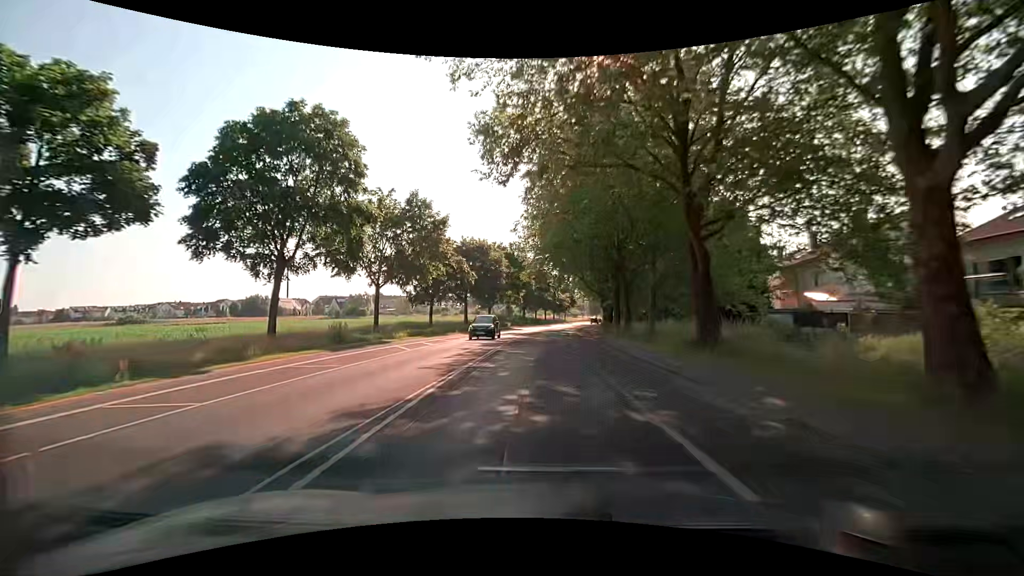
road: secondary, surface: asphalt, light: Day
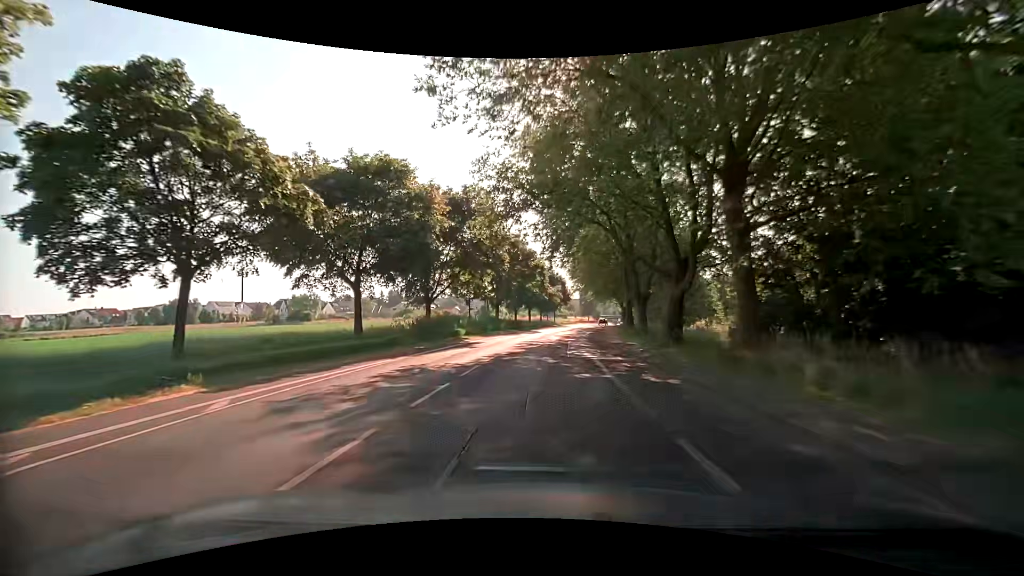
(+0.3, +32.4) m; +2°
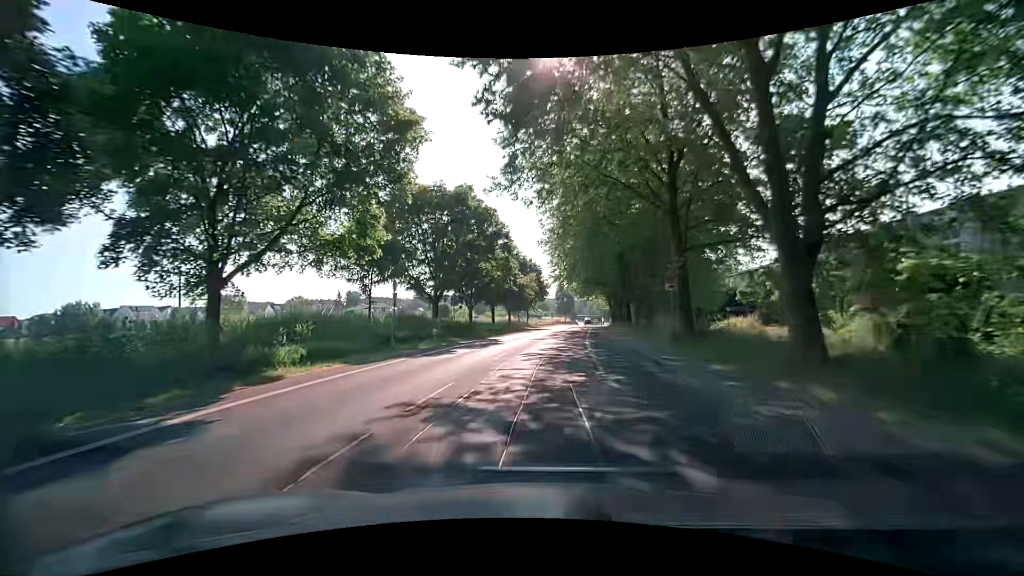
(+0.4, +24.3) m; +2°
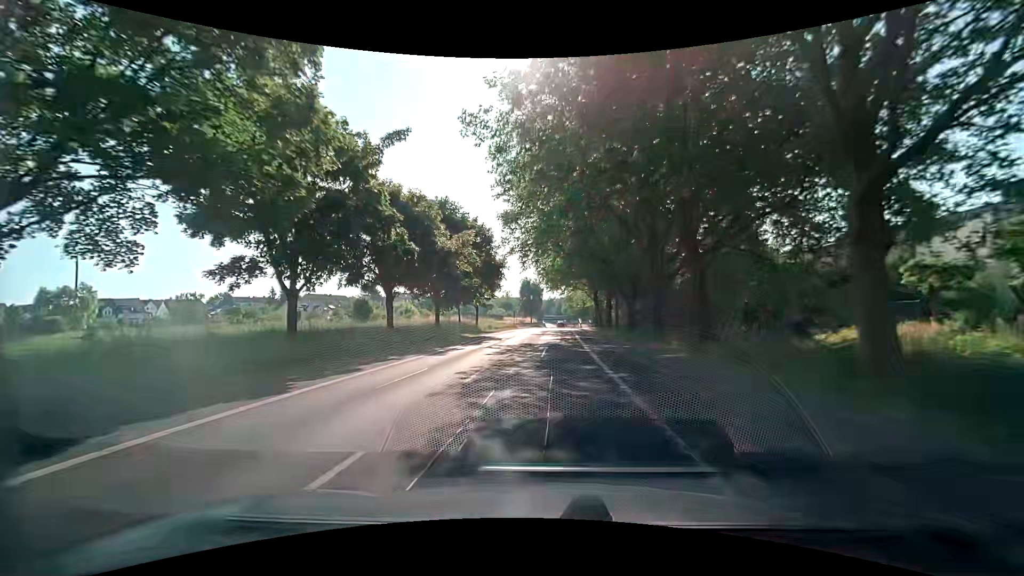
(+1.7, +32.3) m; +6°
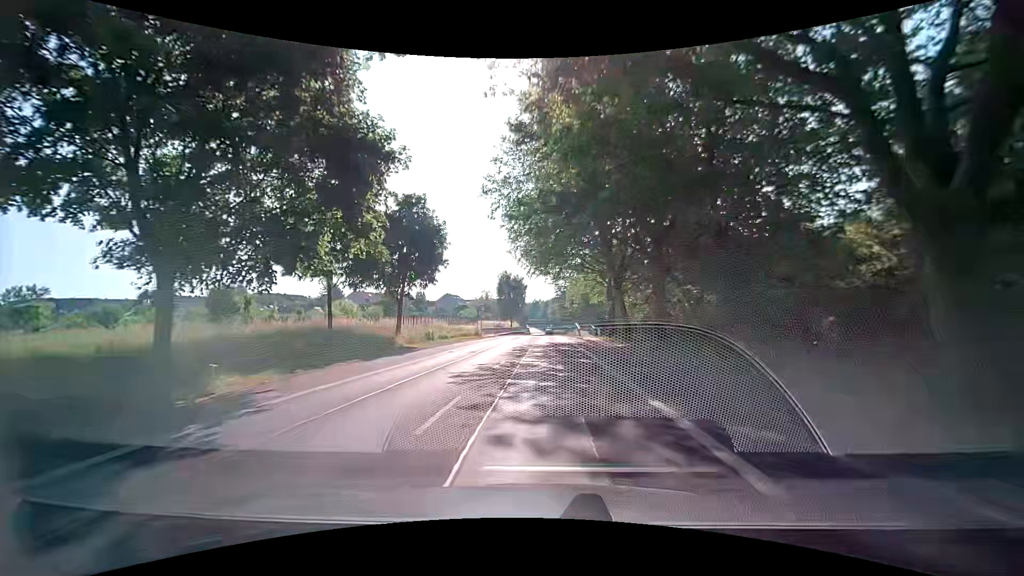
(-0.3, +32.4) m; +1°
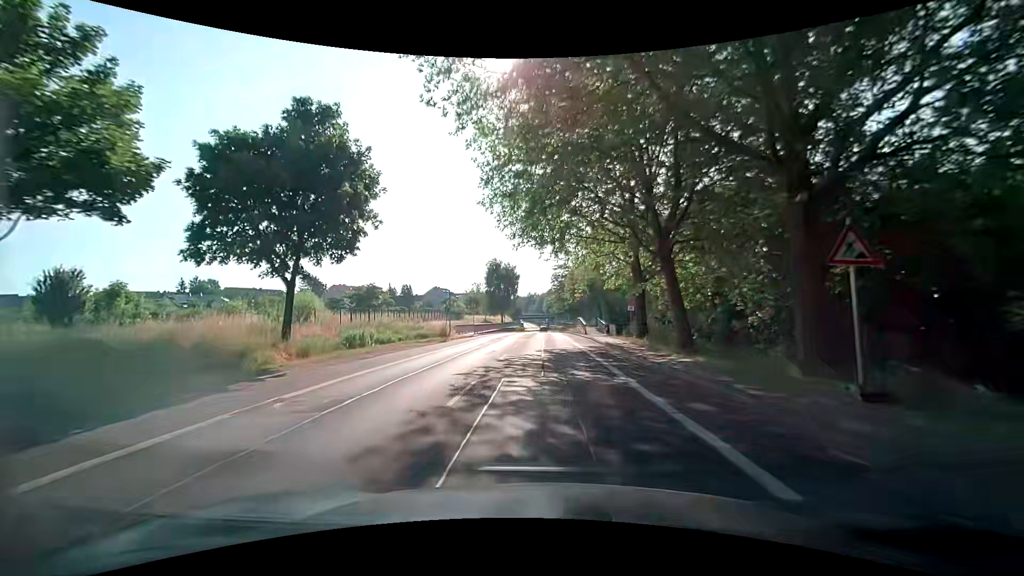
(0.0, +16.1) m; 0°
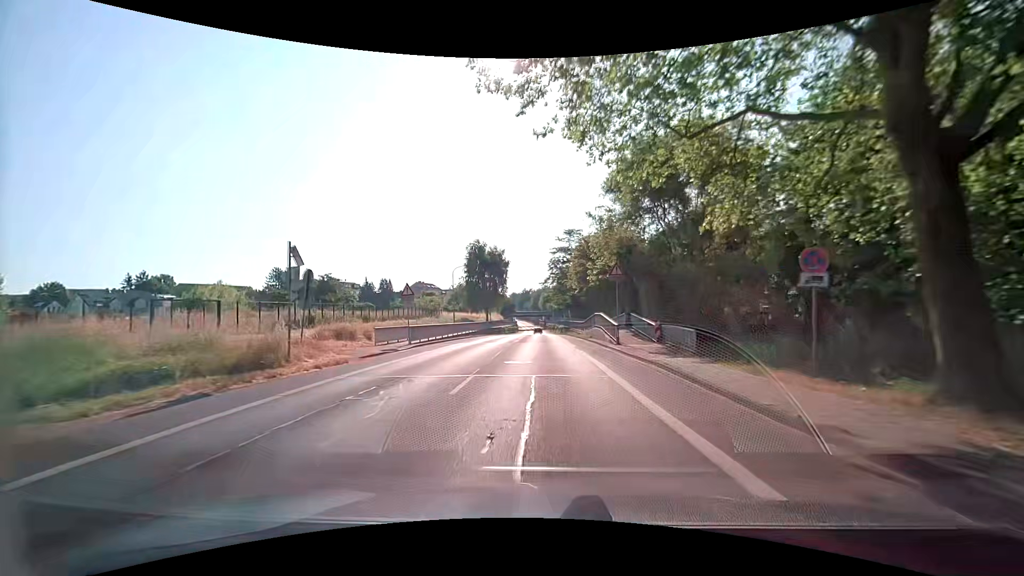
(+0.4, +24.3) m; 0°
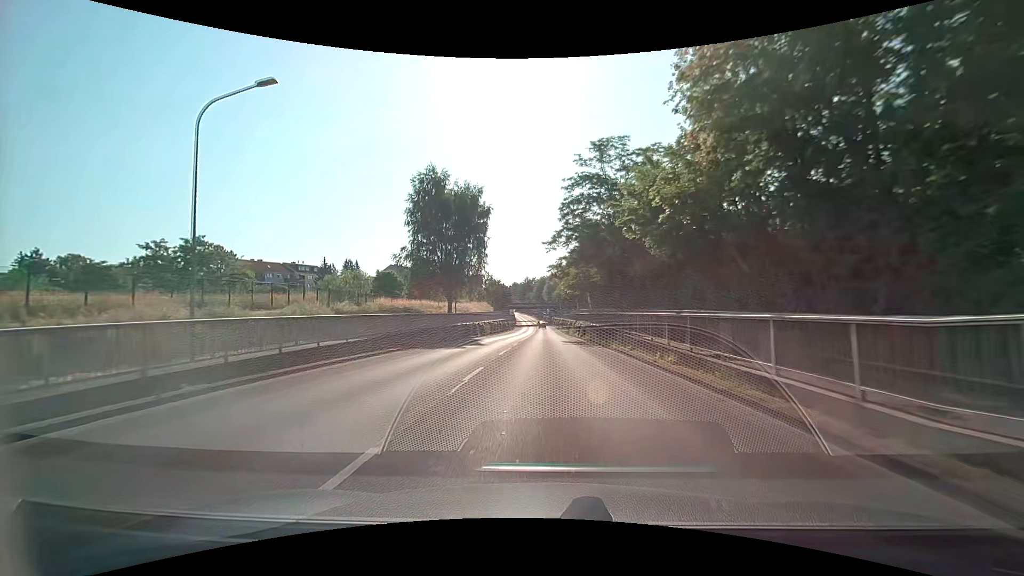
(+0.5, +40.7) m; 0°
(0, +10) (0, +20) (0, +30) (0, +40) (0, +50) (0, +60) (+1, +70) (+1, +80) (+1, +90) (+1, +100) m
